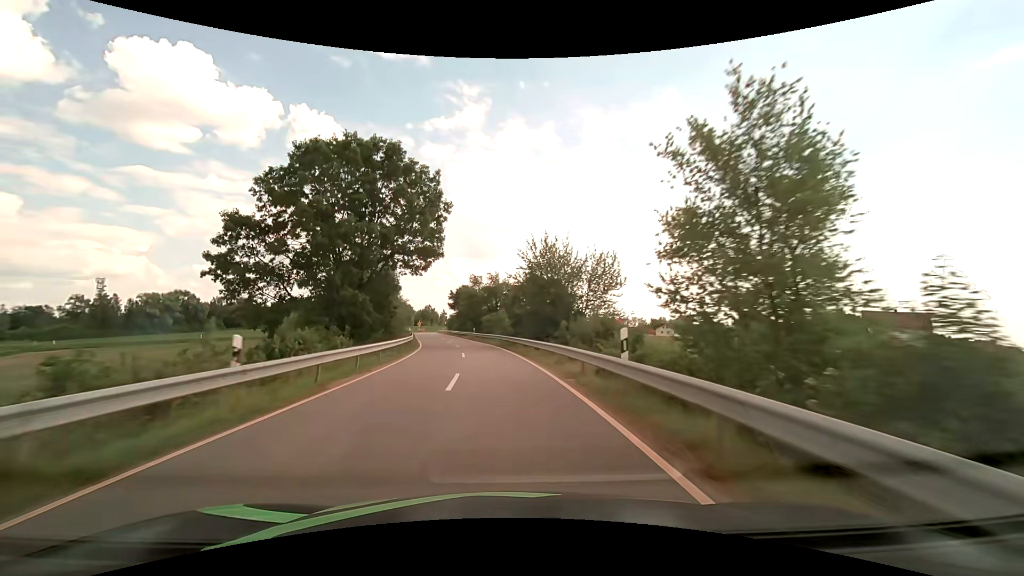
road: tertiary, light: Day
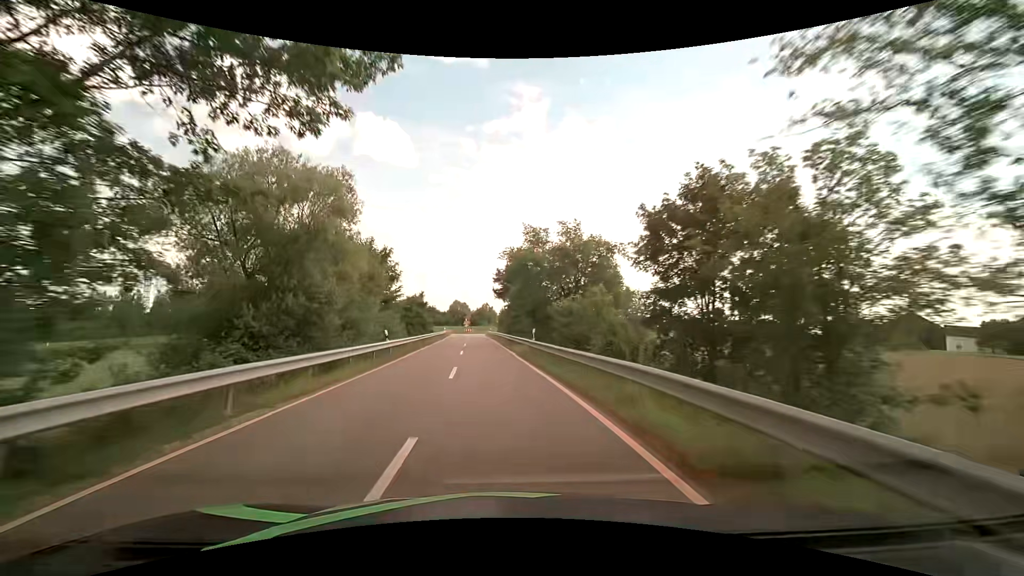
(-1.9, +32.7) m; -7°
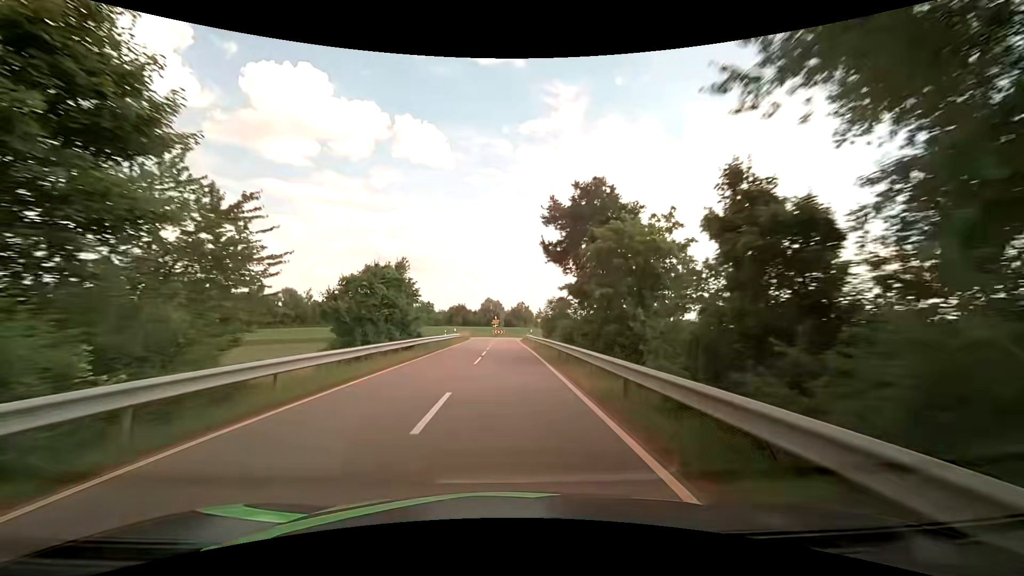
(-1.6, +30.6) m; -4°
